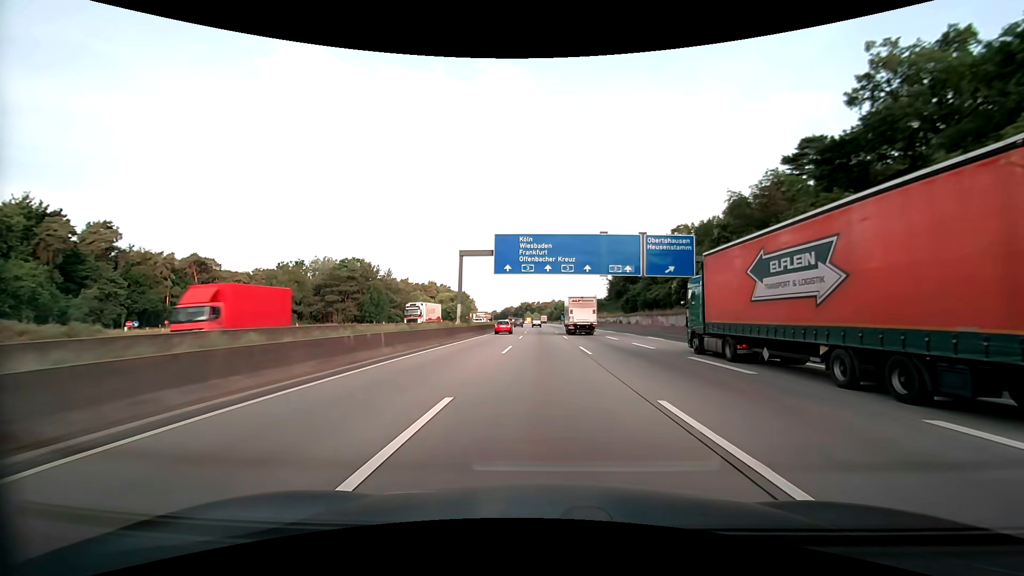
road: motorway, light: Day
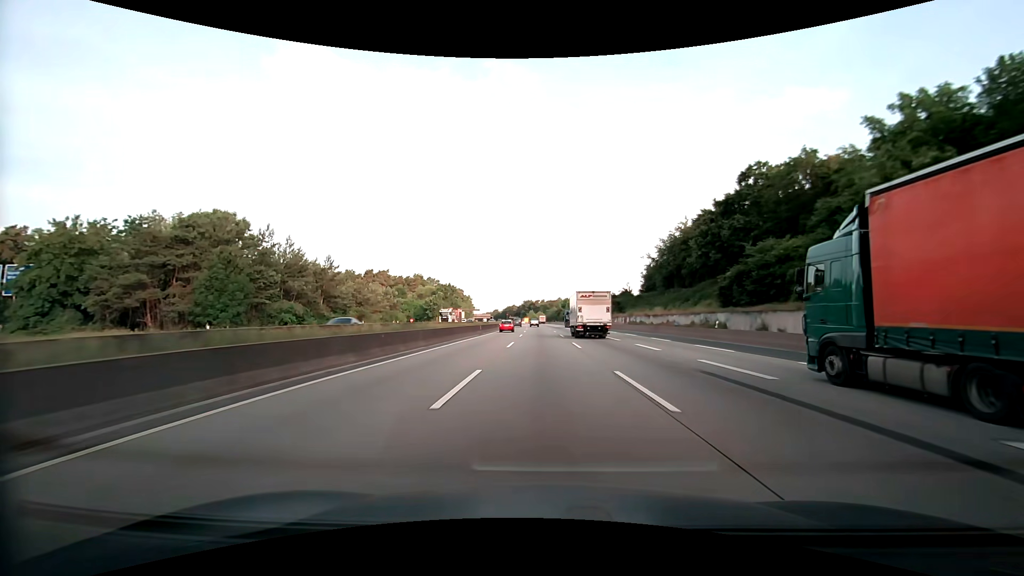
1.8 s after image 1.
(-0.3, +49.0) m; -1°
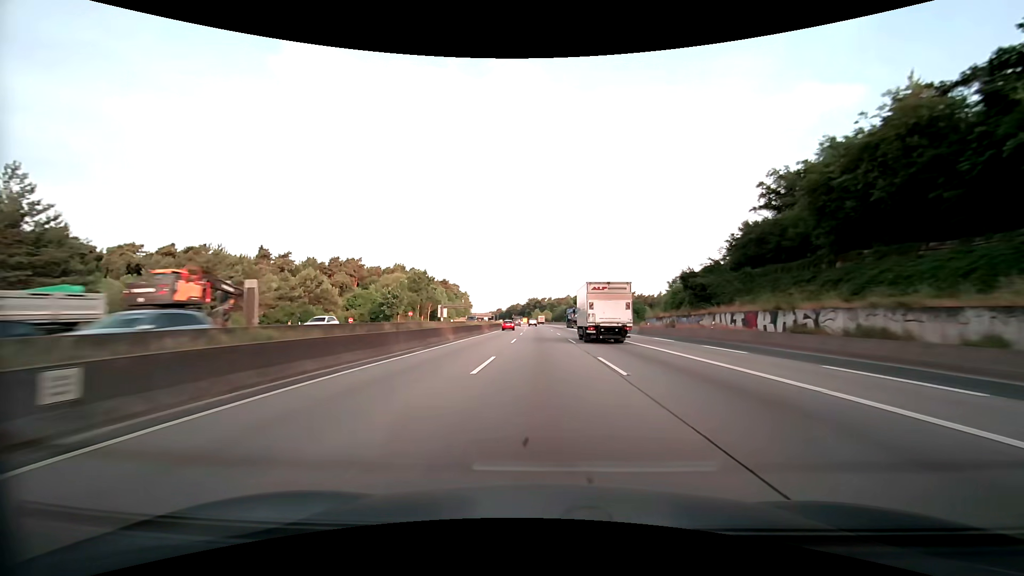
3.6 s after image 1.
(-0.2, +49.0) m; -1°
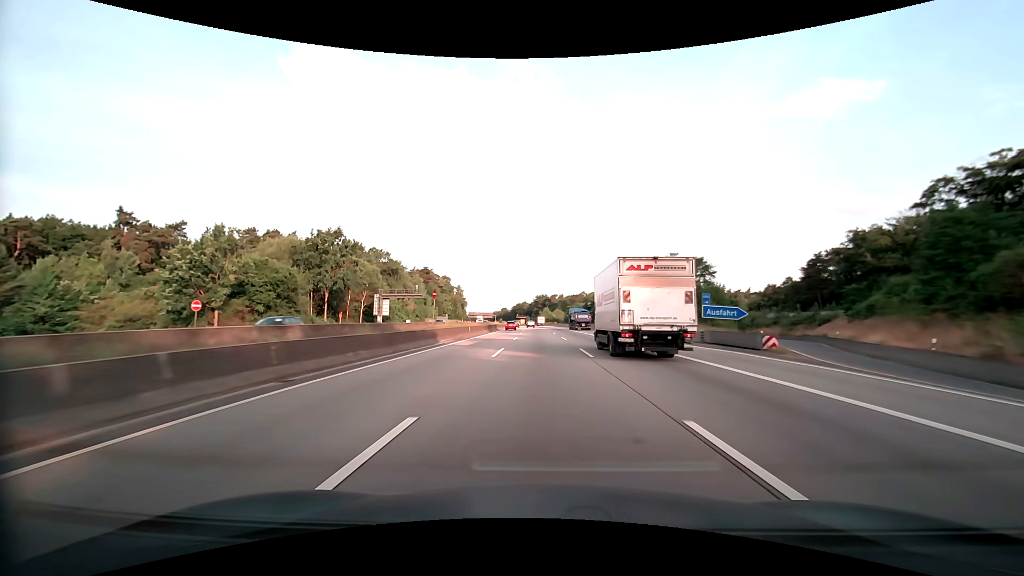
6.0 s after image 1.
(-0.6, +65.5) m; -1°
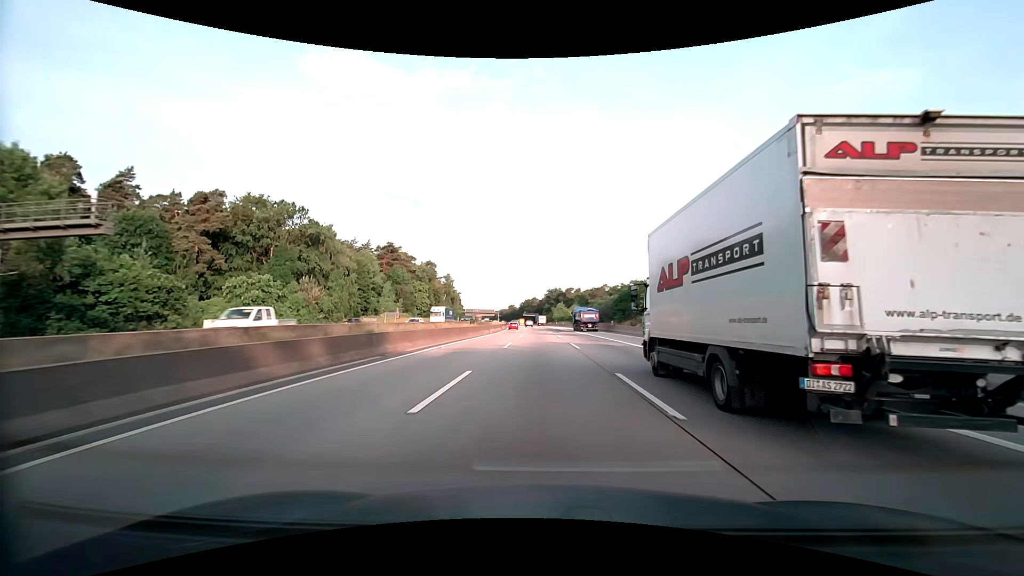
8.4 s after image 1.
(-0.7, +65.6) m; -1°
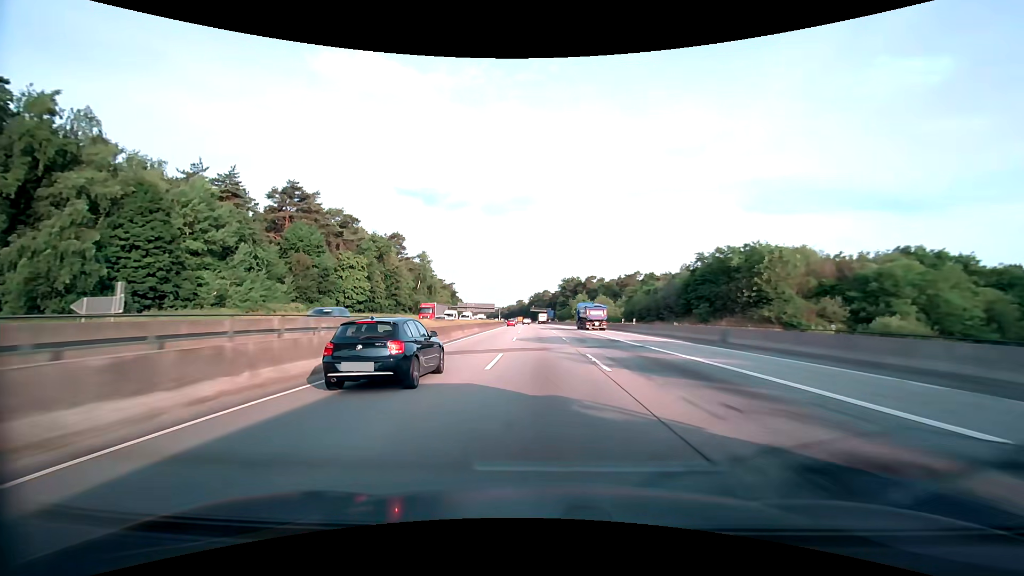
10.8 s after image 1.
(-0.9, +65.9) m; -1°
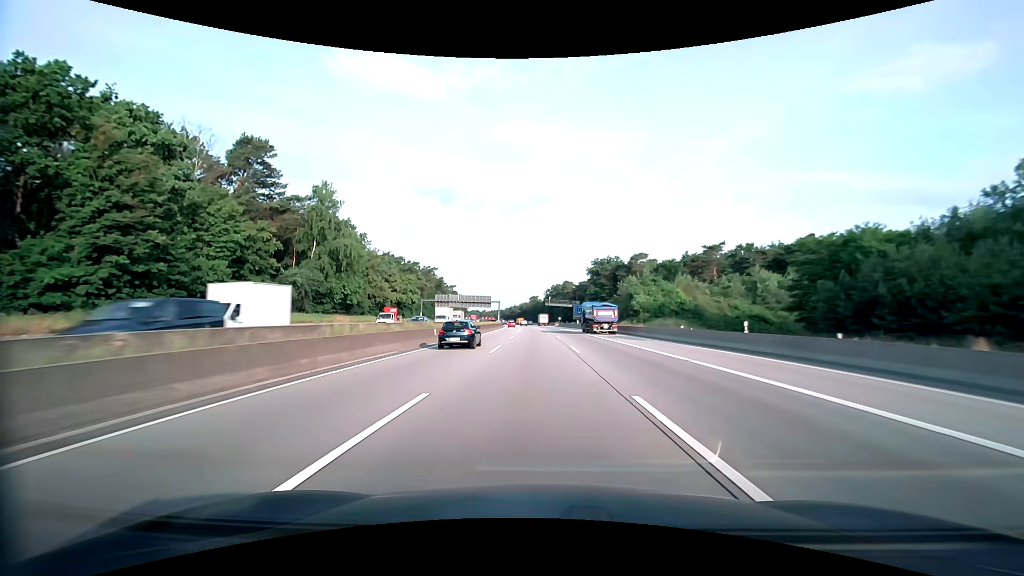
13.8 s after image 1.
(-1.4, +82.3) m; -2°
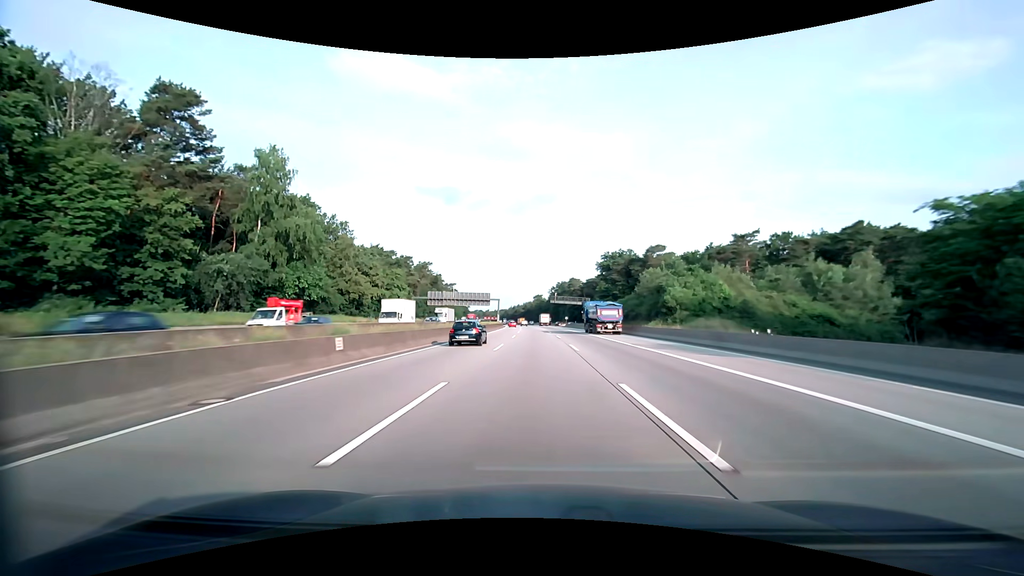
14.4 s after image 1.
(-0.1, +16.5) m; -1°
(0, +10) (0, +20) (0, +30) (0, +40) (-1, +50) (-1, +60) (-1, +70) (-1, +80) (-2, +90) (-2, +100) m
